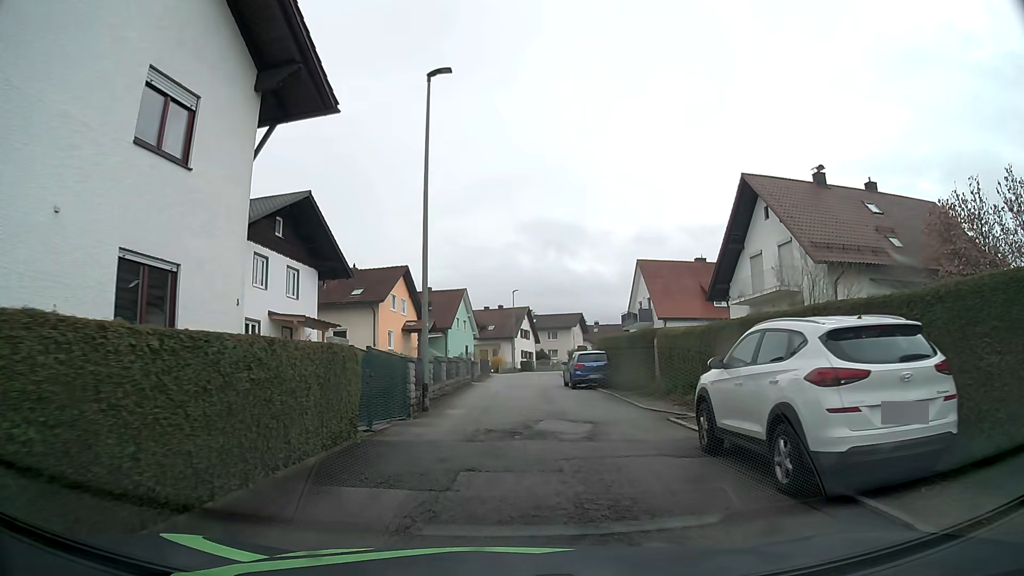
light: Day
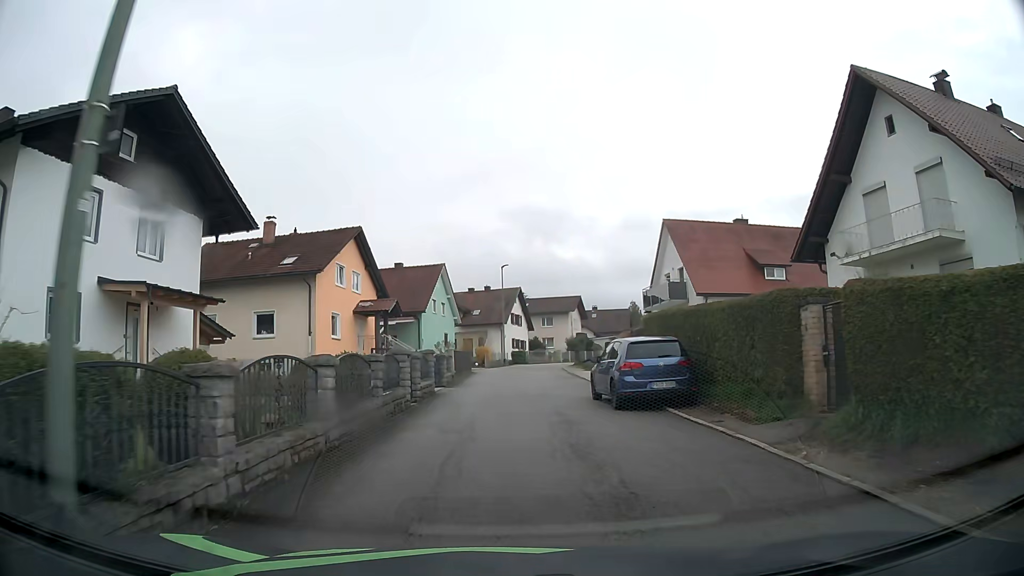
(+0.3, +12.7) m; +1°
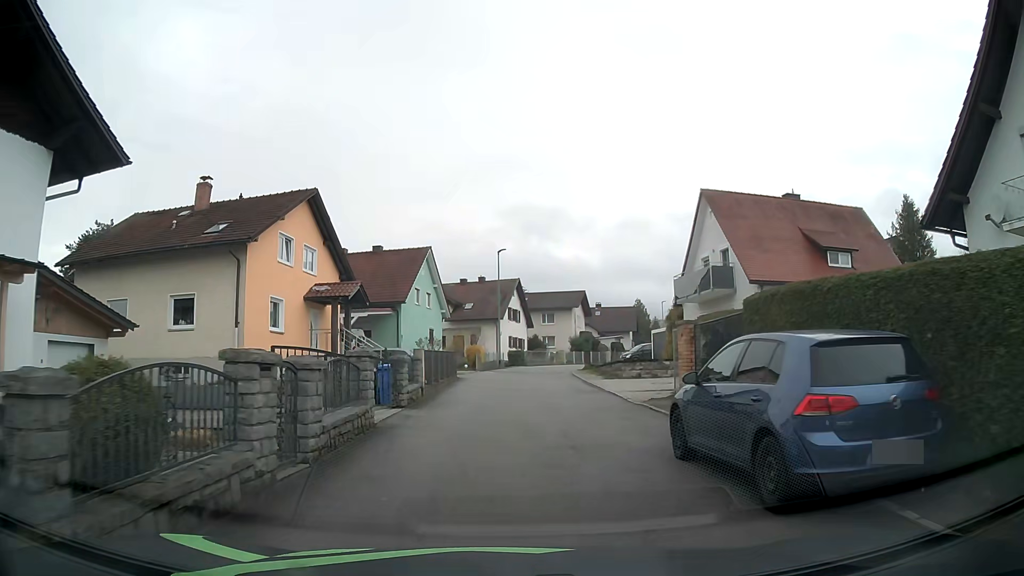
(+0.1, +8.6) m; +1°
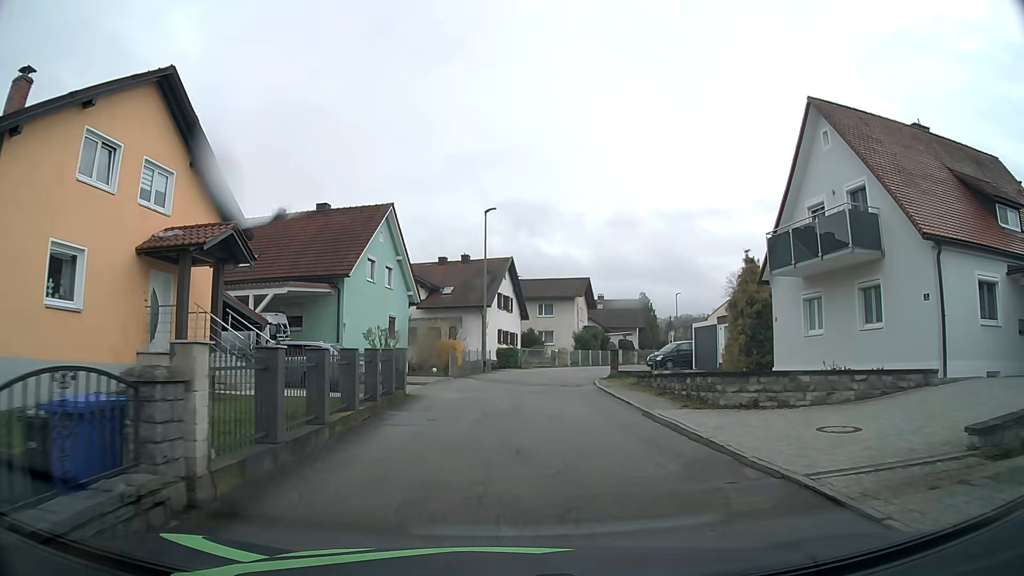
(-0.1, +13.4) m; 0°
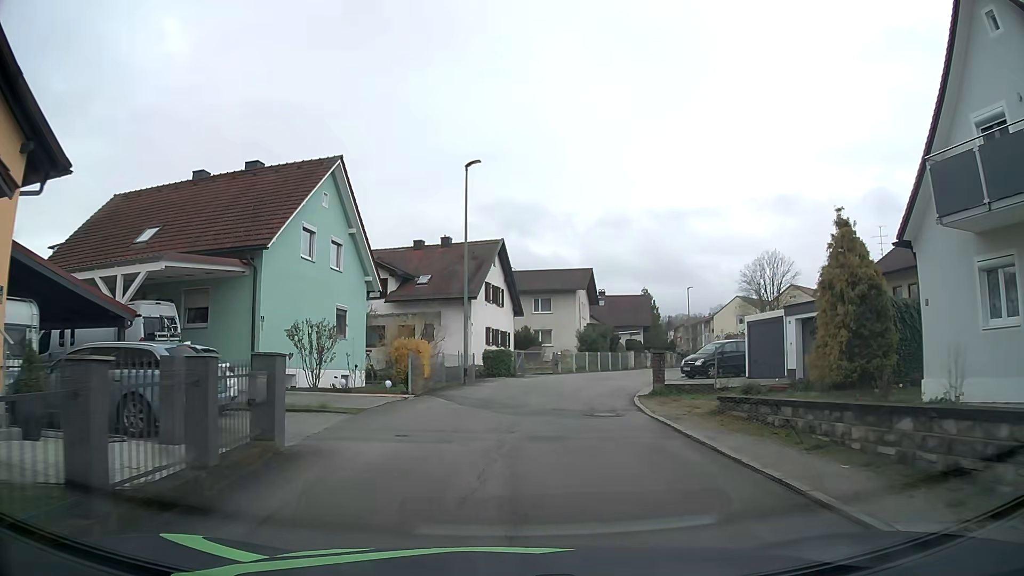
(+0.1, +9.5) m; +1°
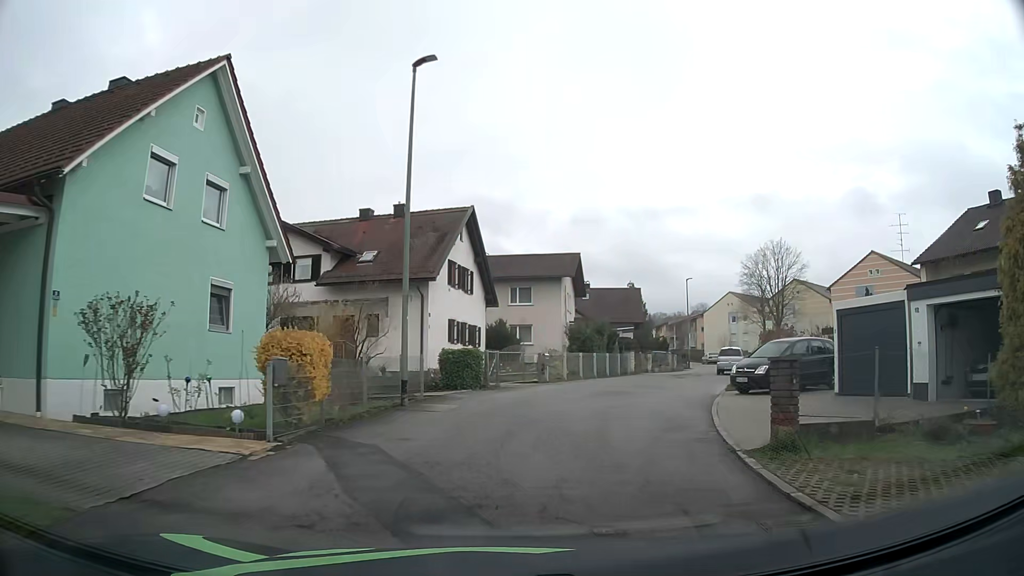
(+0.1, +9.7) m; +2°
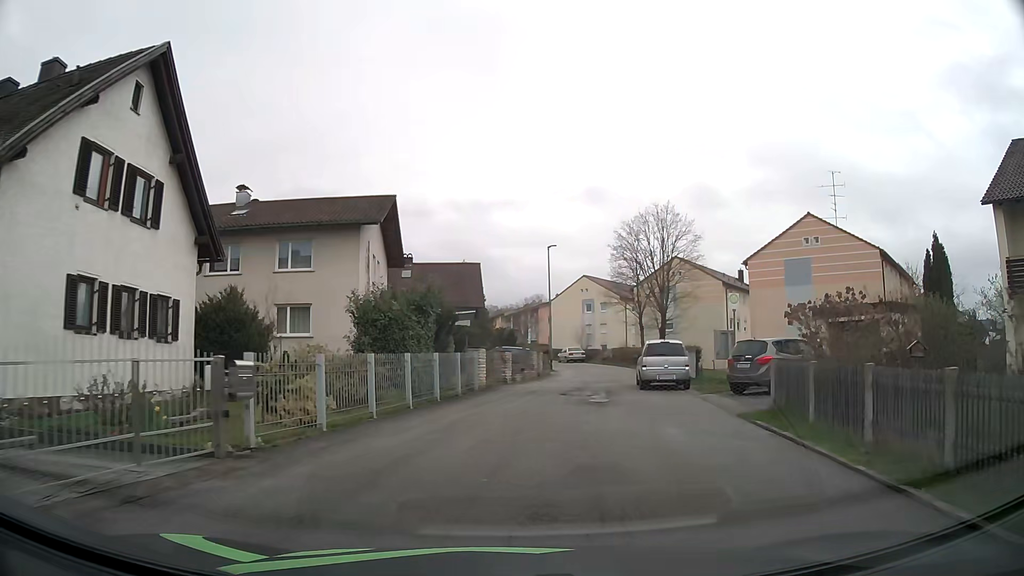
(+2.3, +18.4) m; +15°
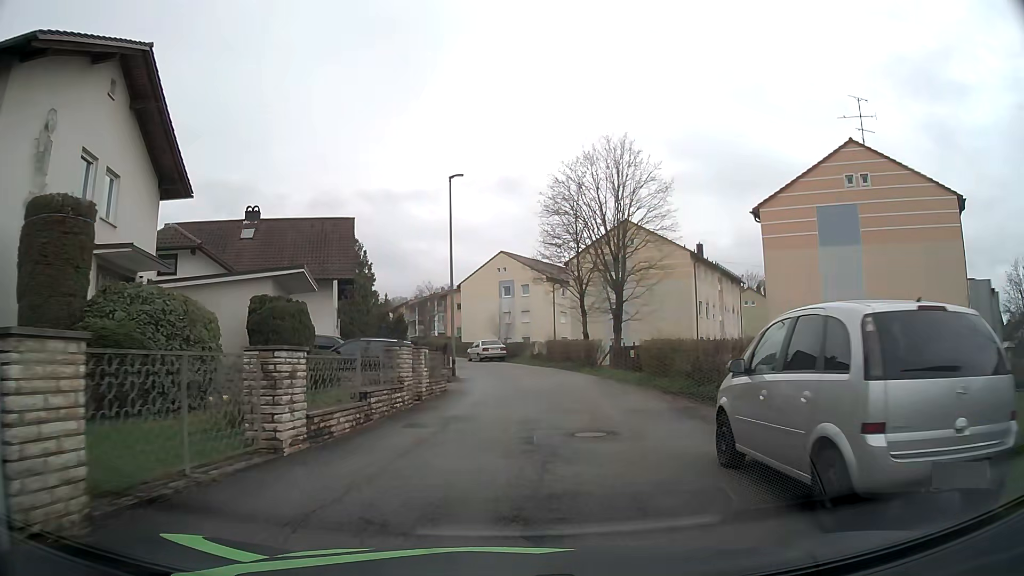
(+1.3, +17.9) m; +7°
(0, +10) (+1, +20) (0, +30) (-2, +40) (-5, +49) (-7, +59) (-9, +69) (-12, +78) (-15, +88) (-22, +94) m
